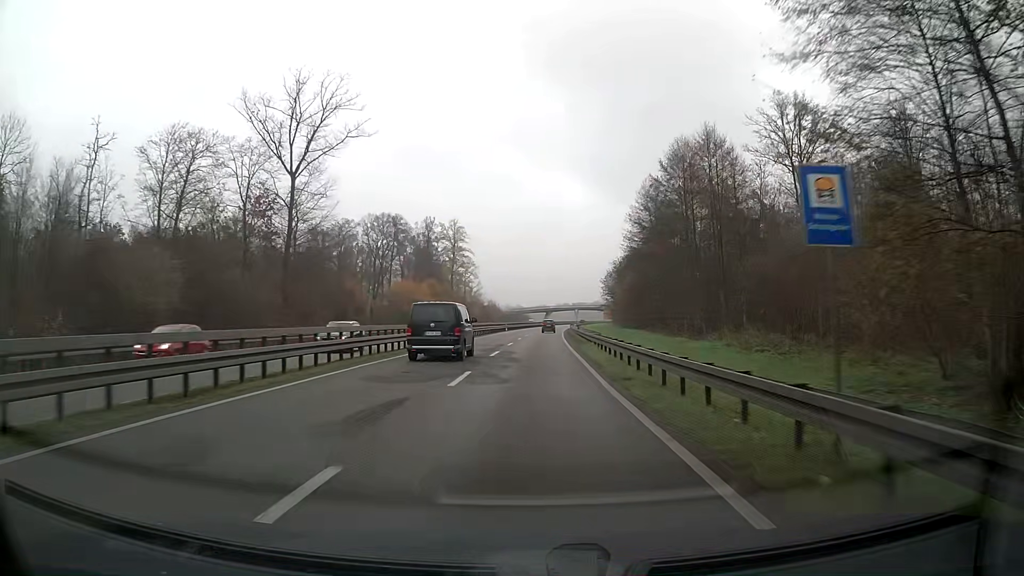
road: trunk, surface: asphalt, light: Day
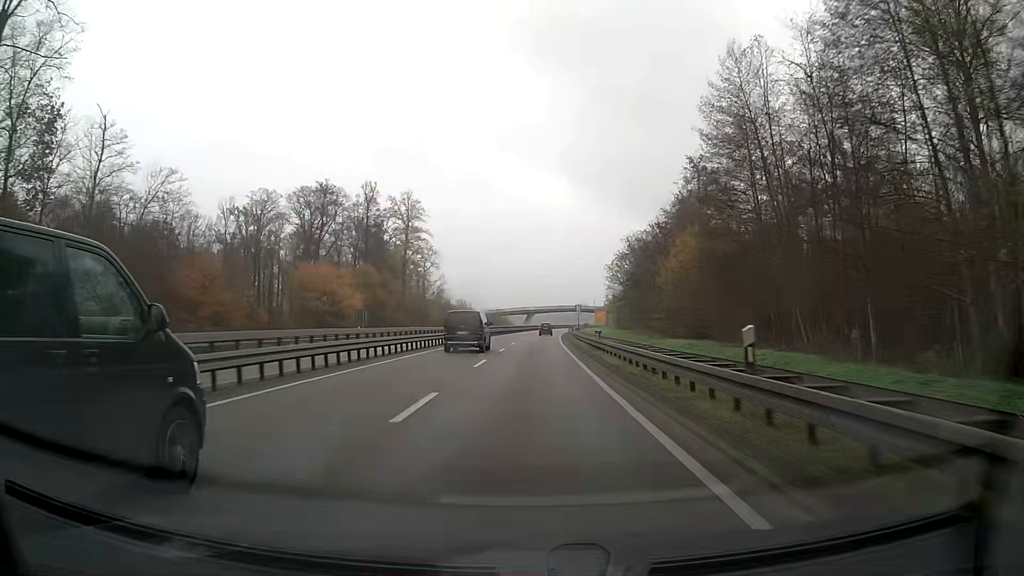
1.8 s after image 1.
(+0.6, +41.5) m; +2°
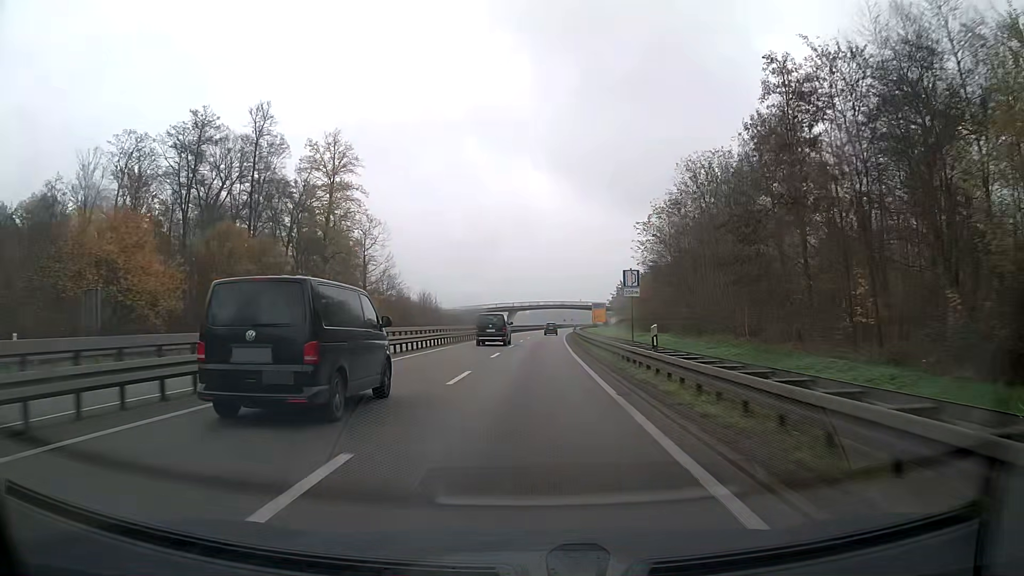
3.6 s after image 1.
(+0.4, +42.3) m; +1°
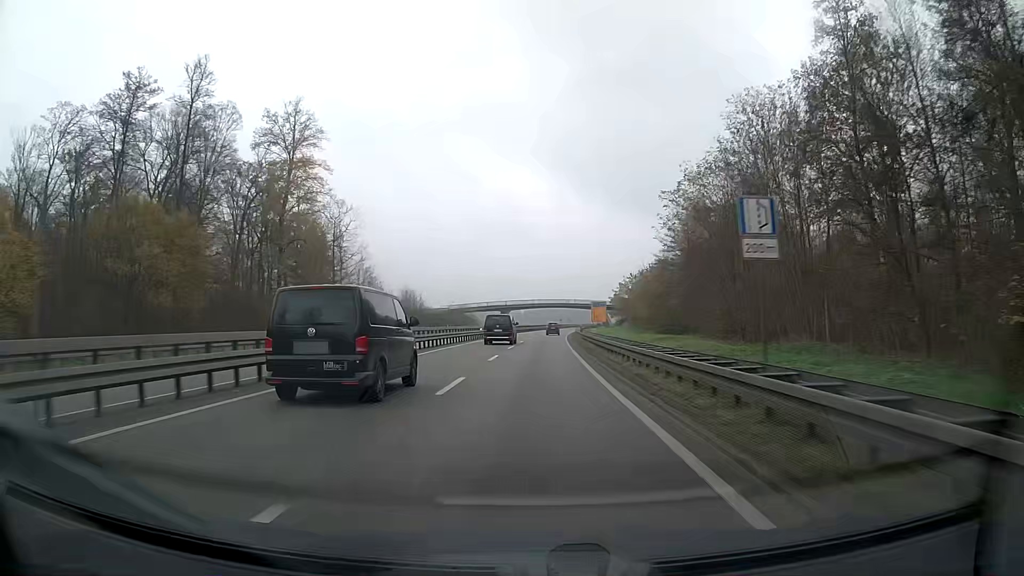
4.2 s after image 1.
(+0.1, +14.3) m; +1°
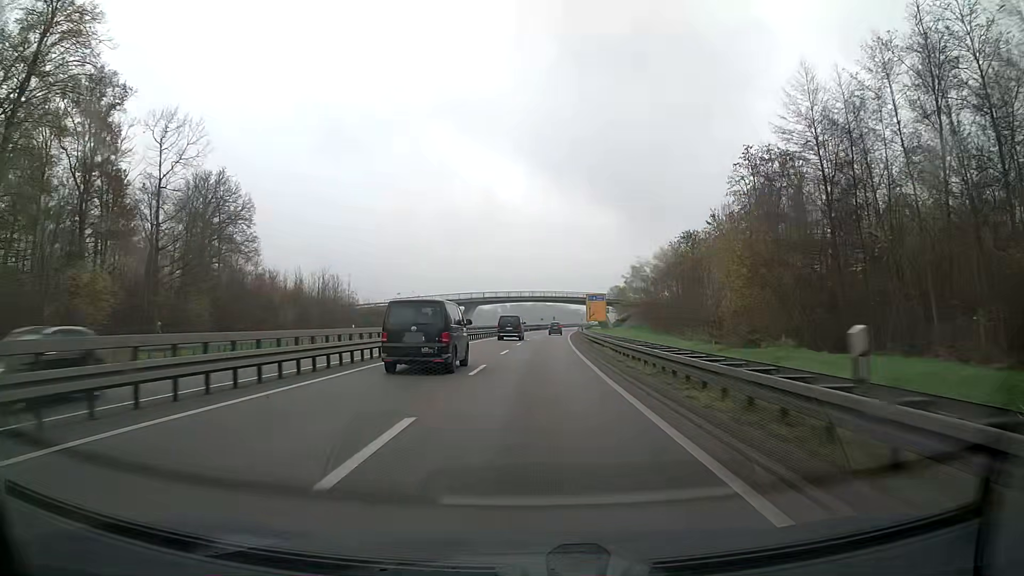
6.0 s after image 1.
(+0.7, +43.3) m; +2°
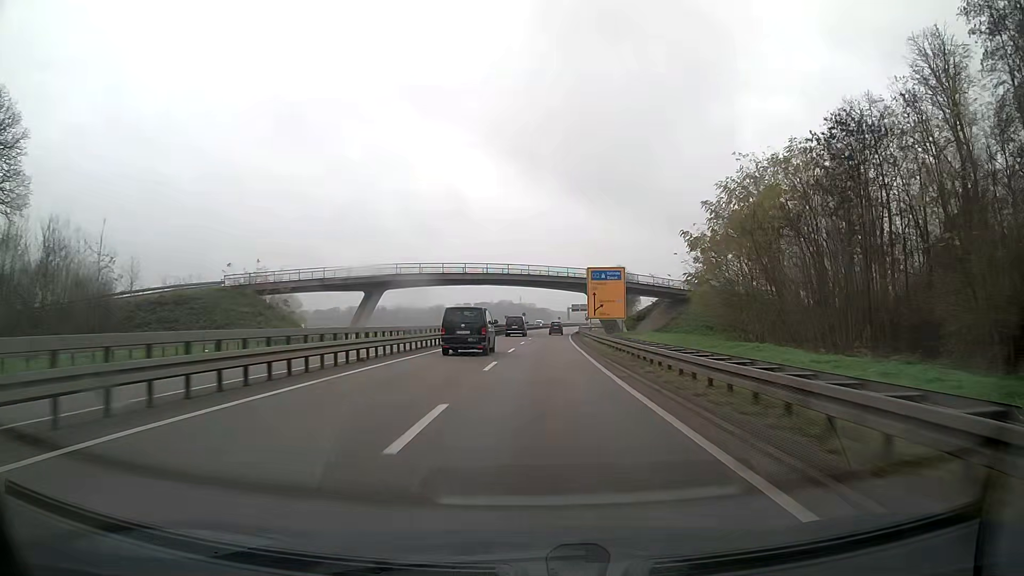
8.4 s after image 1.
(+1.4, +58.7) m; +3°
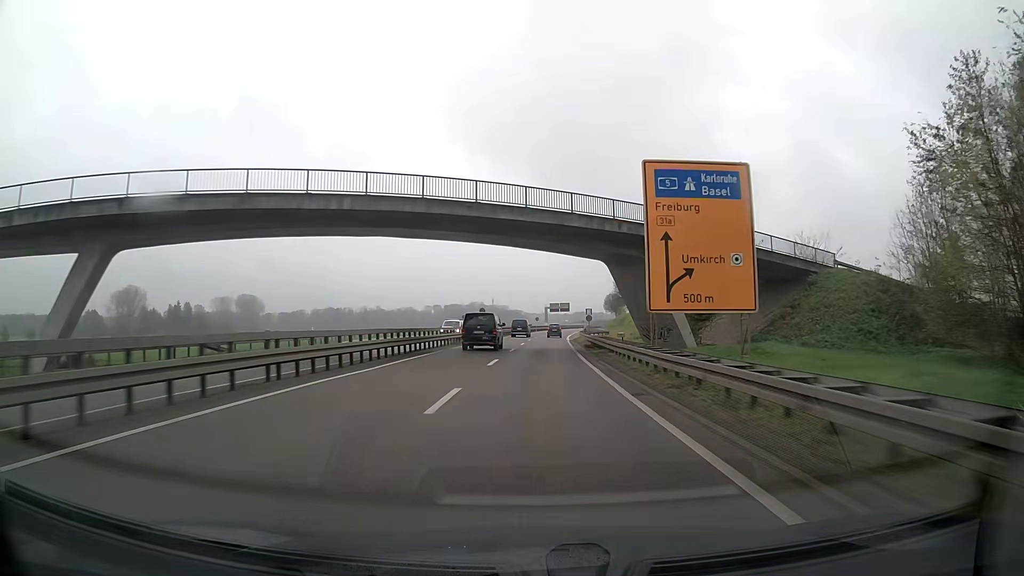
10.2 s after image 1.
(+0.9, +44.8) m; +2°
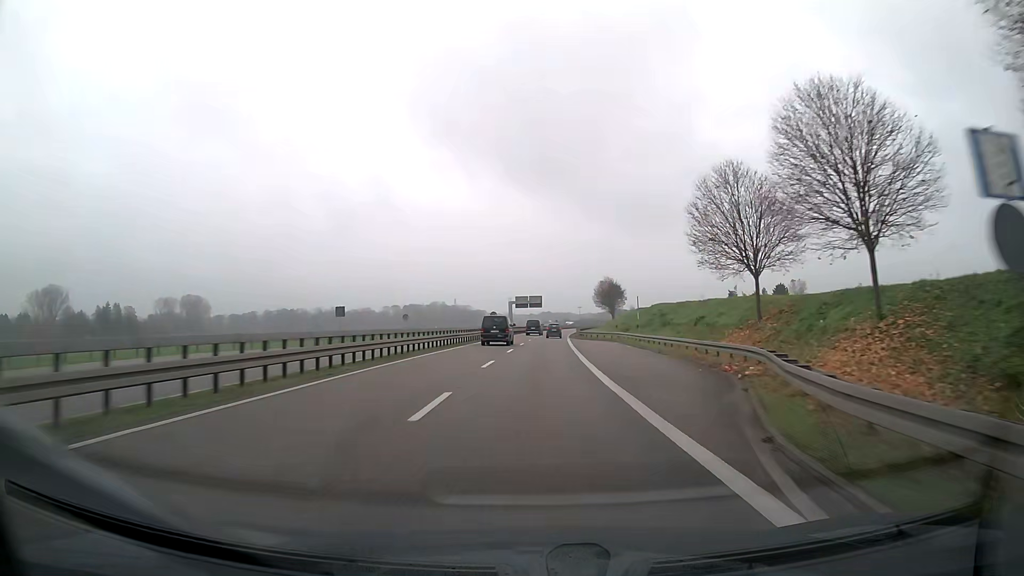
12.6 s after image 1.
(+1.8, +60.6) m; +3°
